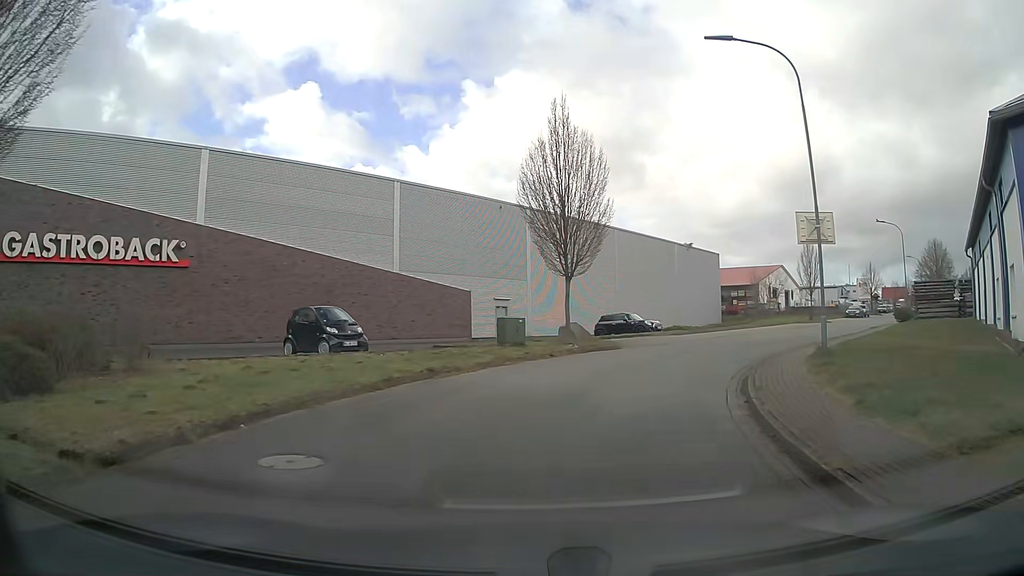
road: residential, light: Day
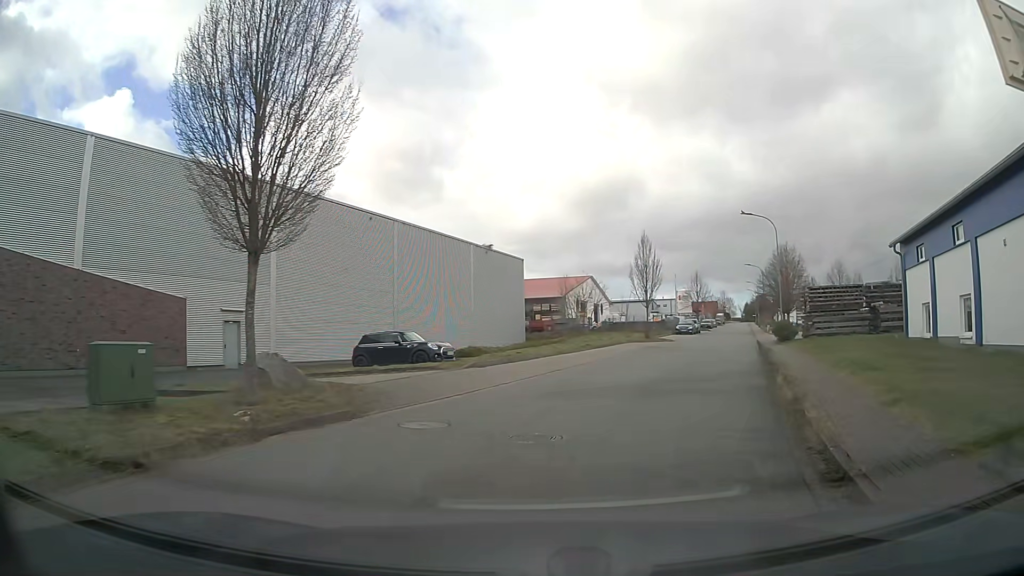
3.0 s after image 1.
(+2.1, +12.8) m; +19°
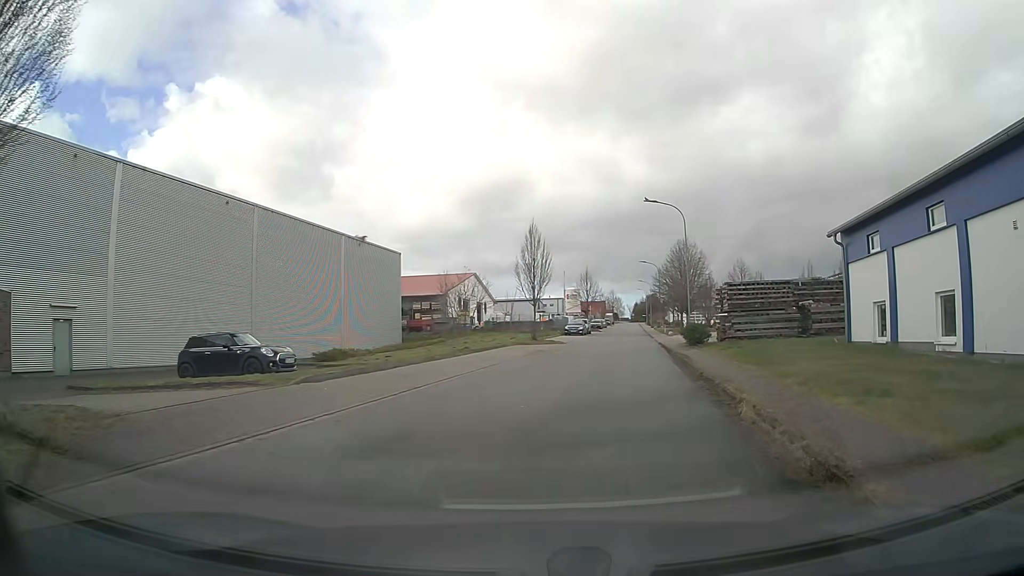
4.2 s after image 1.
(+0.5, +5.1) m; +11°
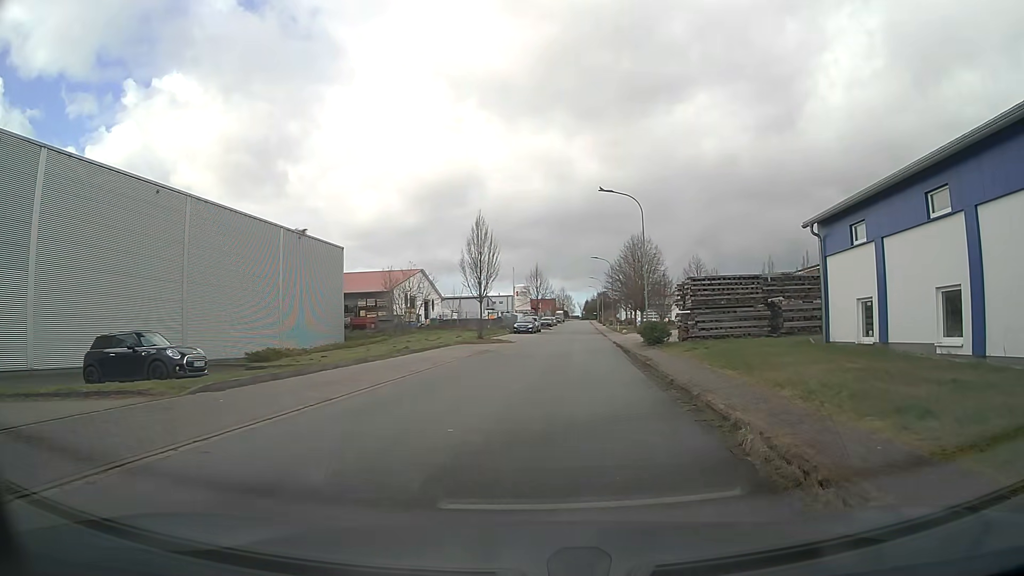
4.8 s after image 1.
(0.0, +2.6) m; +3°
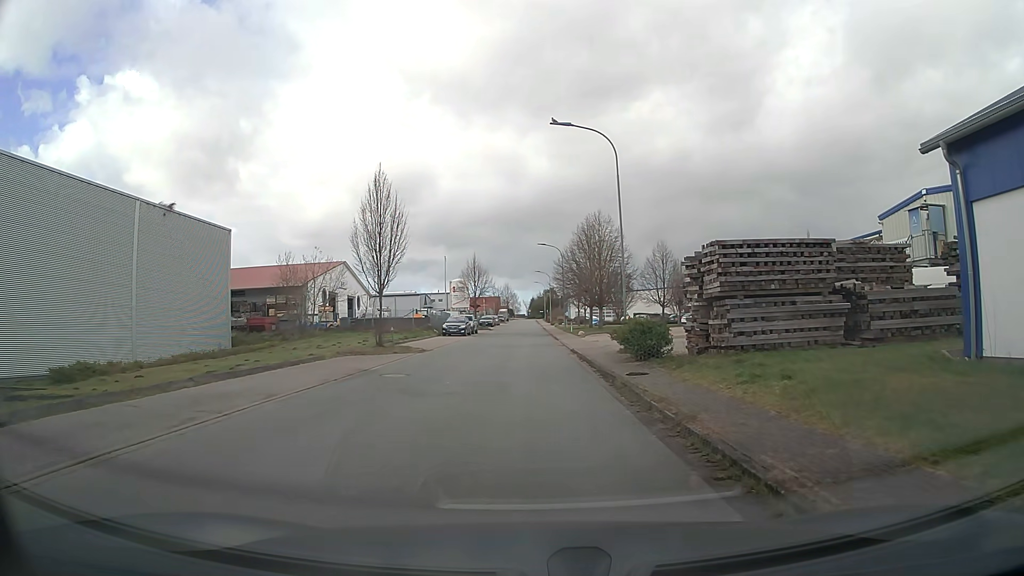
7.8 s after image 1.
(+0.9, +12.2) m; +5°
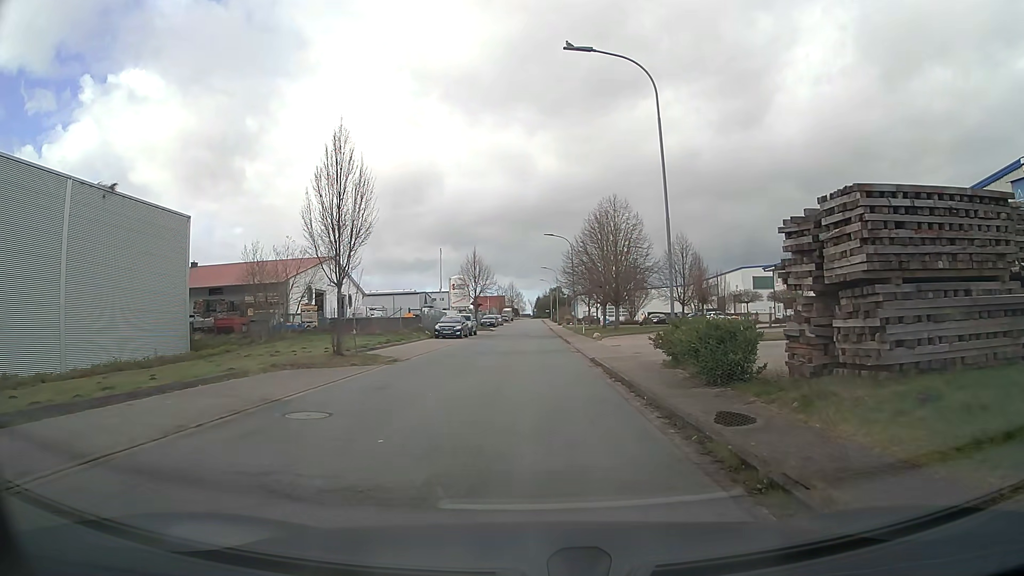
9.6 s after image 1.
(-0.1, +6.9) m; -1°
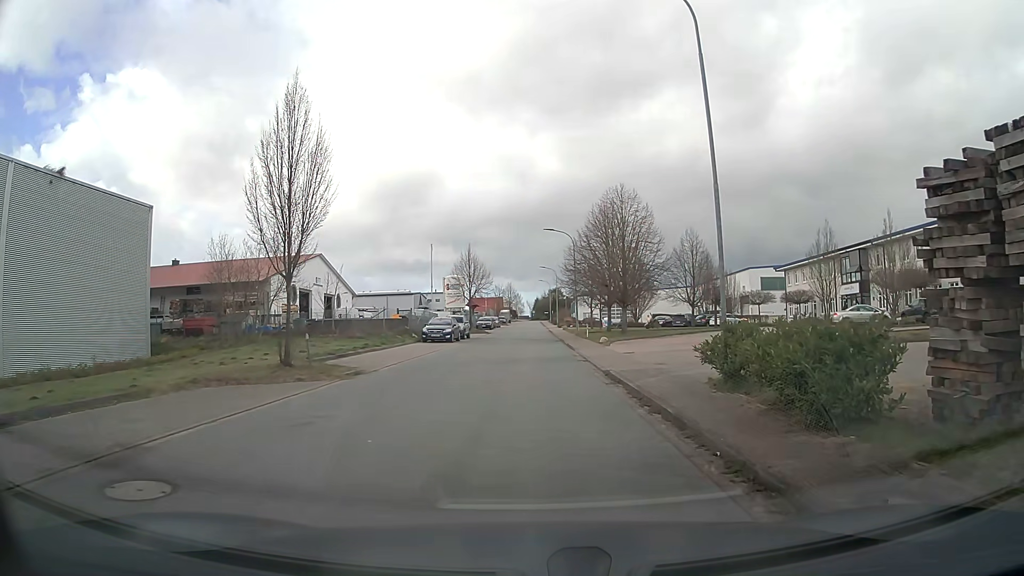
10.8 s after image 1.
(0.0, +4.5) m; 0°
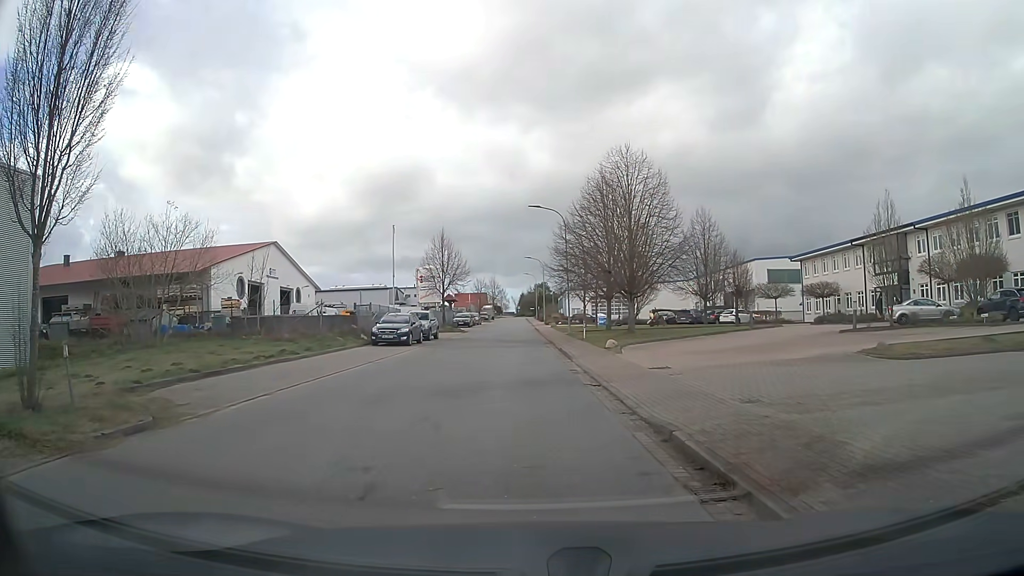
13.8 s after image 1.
(+0.2, +8.9) m; +2°
